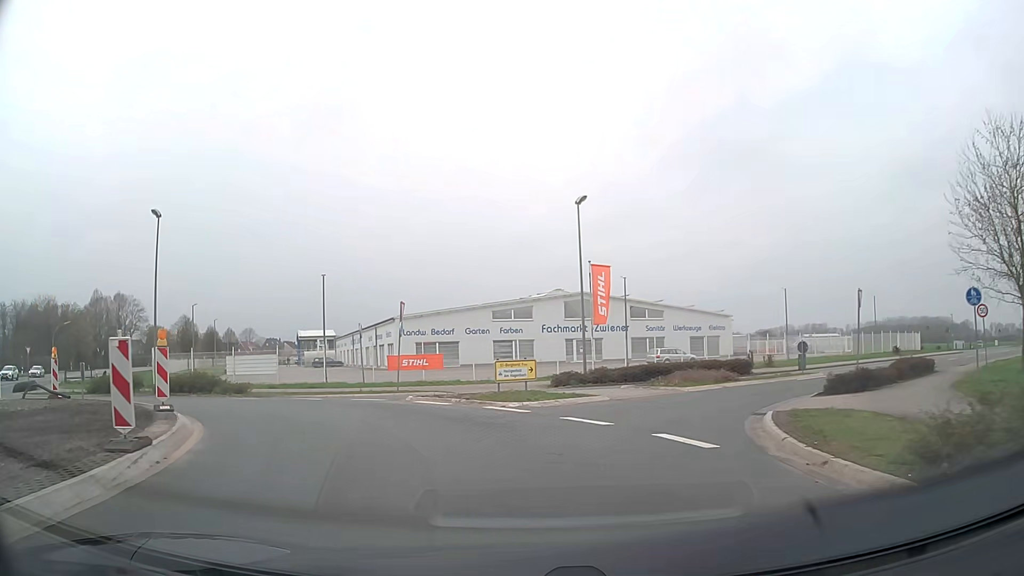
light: Day
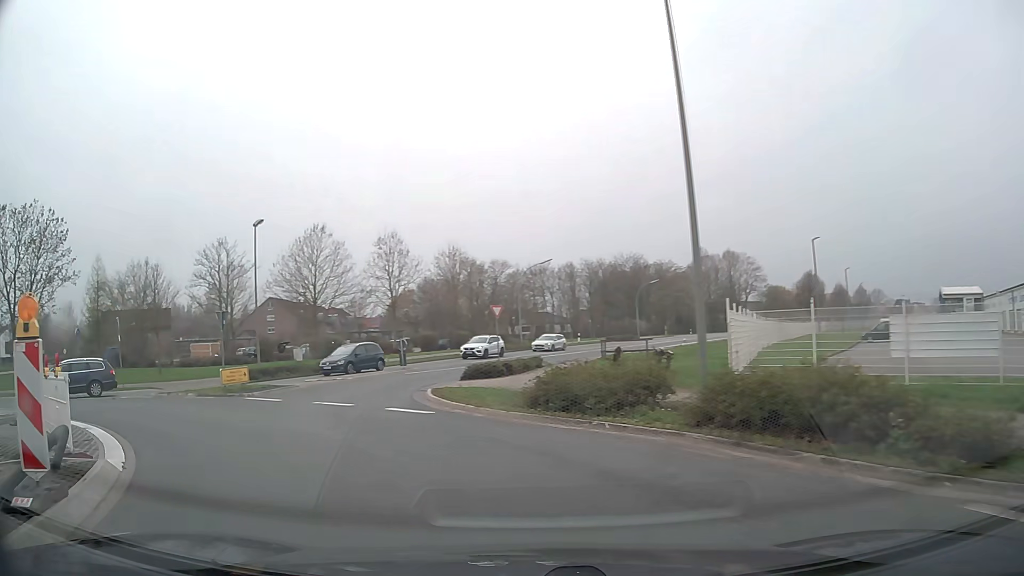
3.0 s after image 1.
(-8.5, +19.0) m; -53°
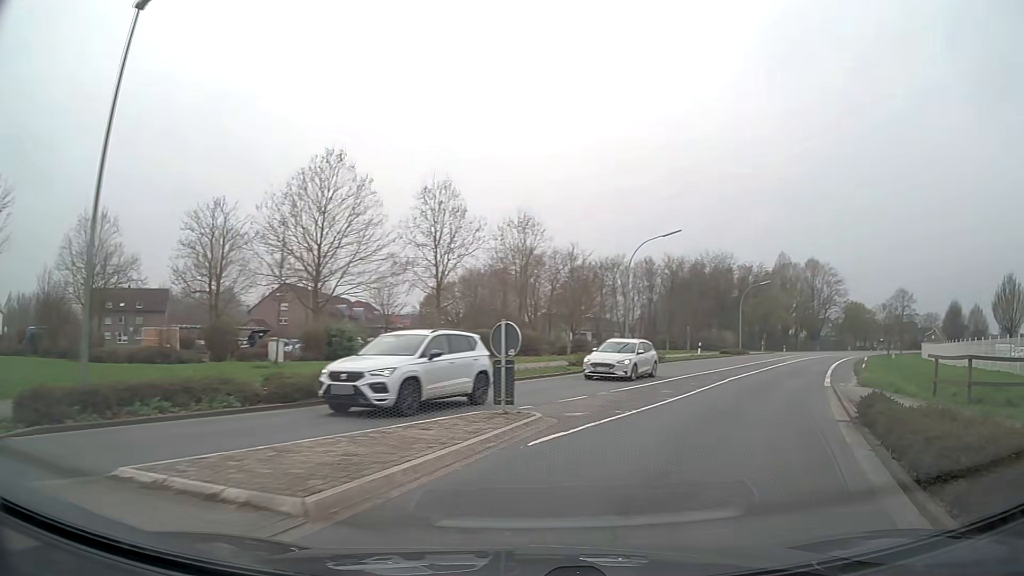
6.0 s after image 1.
(-6.0, +23.5) m; -4°
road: secondary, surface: asphalt
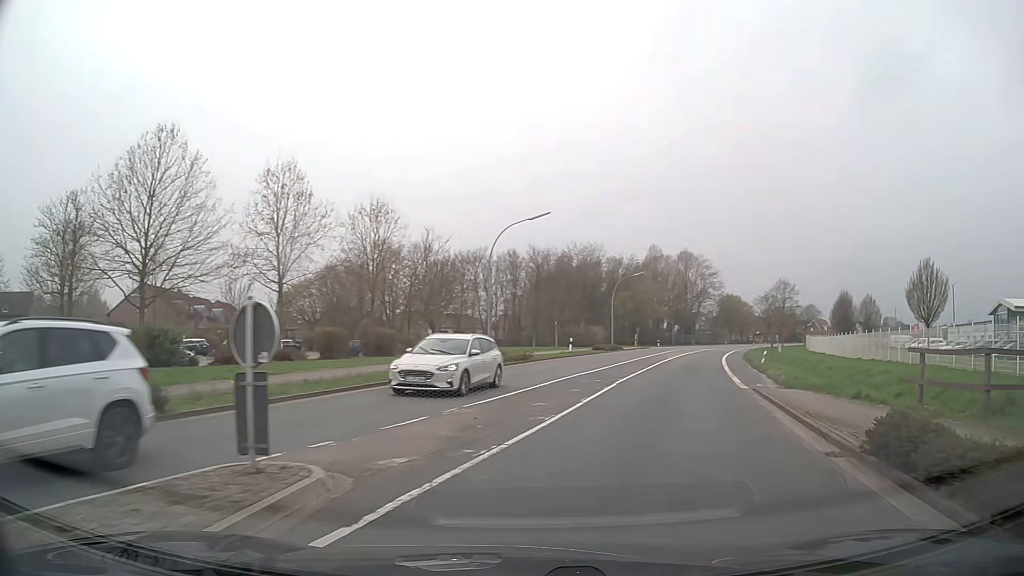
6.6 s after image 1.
(+0.6, +5.5) m; +11°
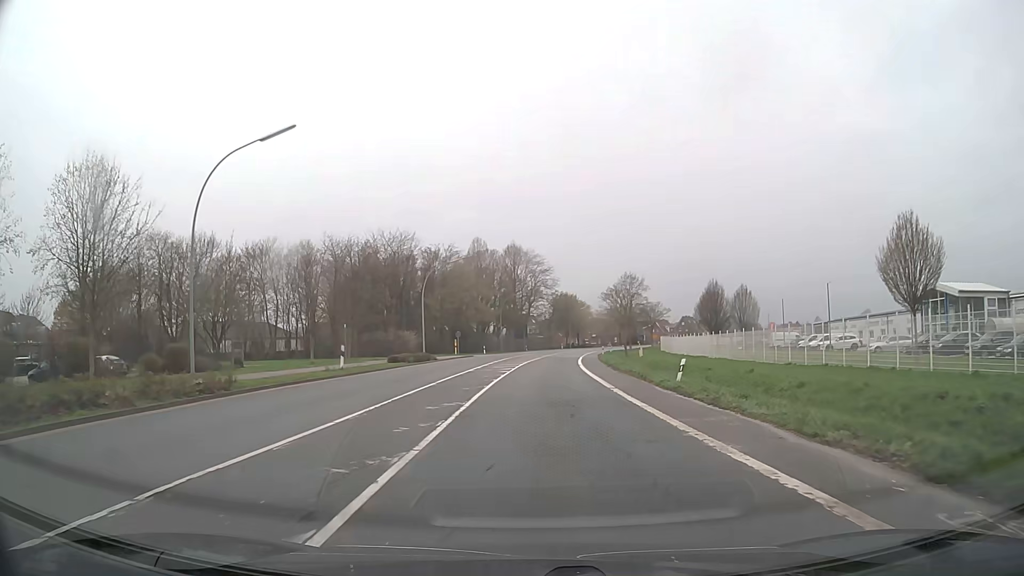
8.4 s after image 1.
(+3.4, +18.9) m; +15°
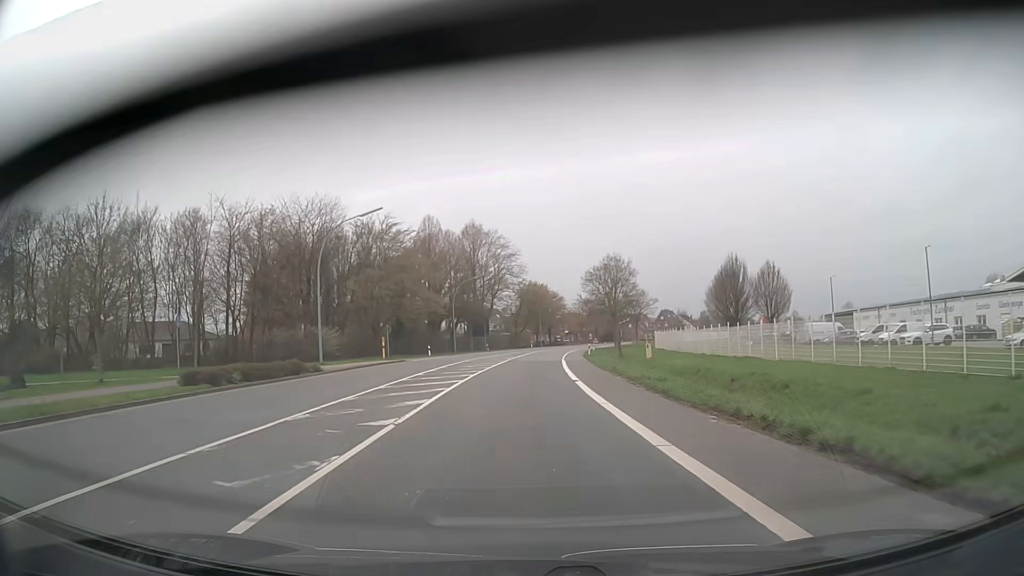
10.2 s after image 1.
(+0.6, +22.6) m; +3°
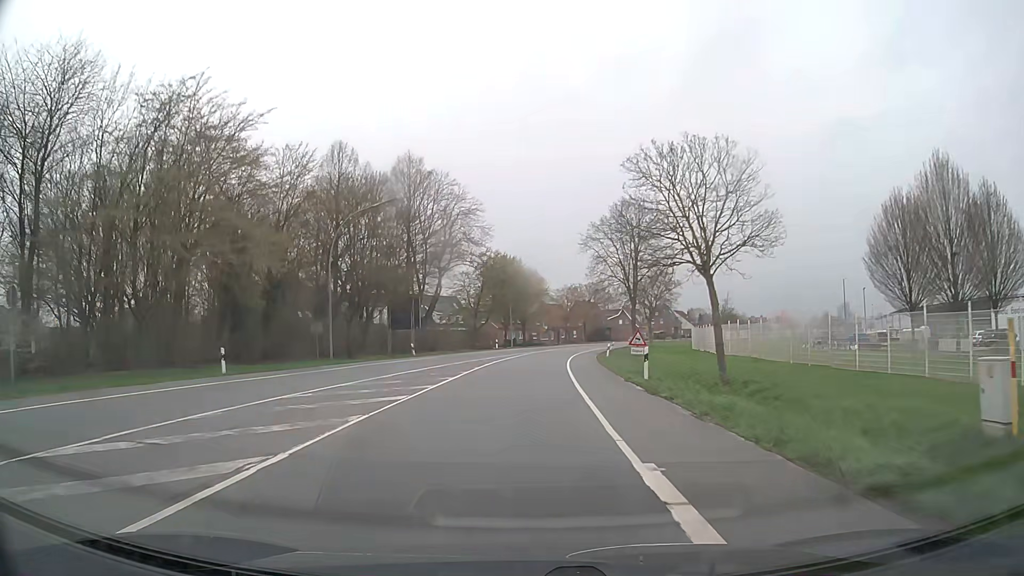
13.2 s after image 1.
(+0.8, +40.7) m; +2°
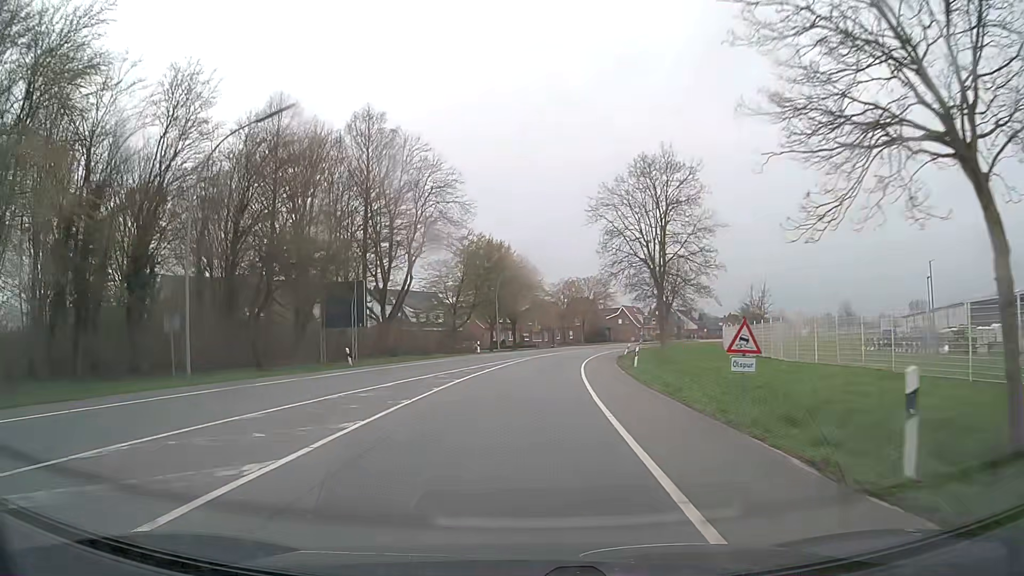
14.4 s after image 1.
(+0.1, +15.9) m; +1°
(0, +10) (0, +20) (+1, +30) (+2, +40) (+3, +50) (+4, +60) (+6, +70) (+9, +79) (+12, +89) (+15, +98) m
